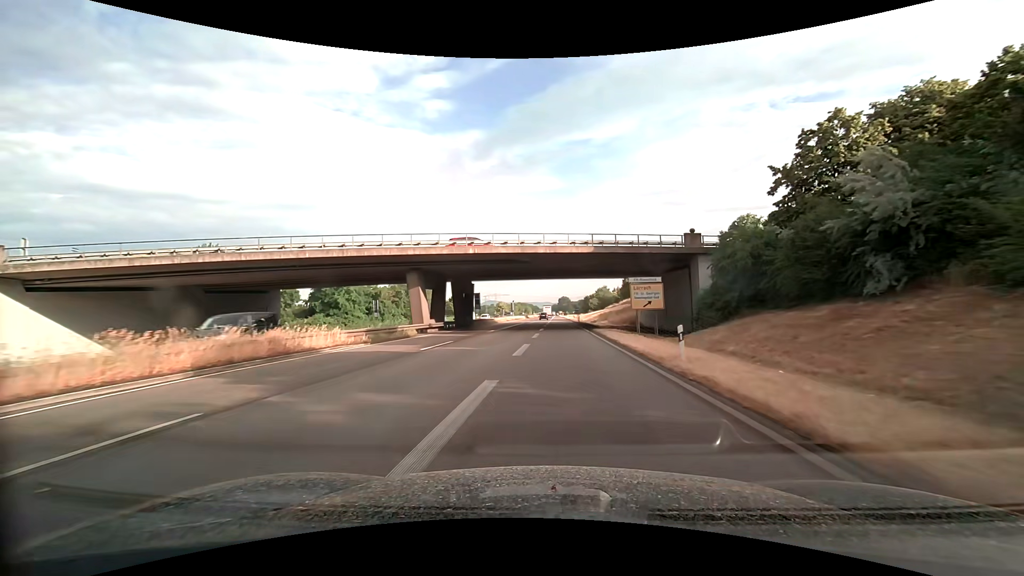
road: trunk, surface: asphalt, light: Day
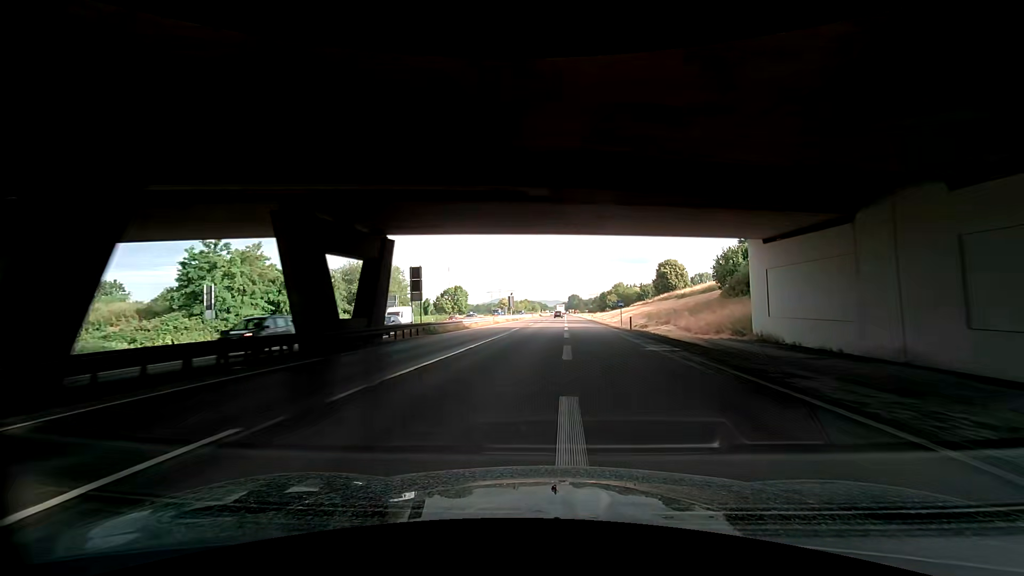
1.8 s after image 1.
(-0.5, +38.8) m; -1°
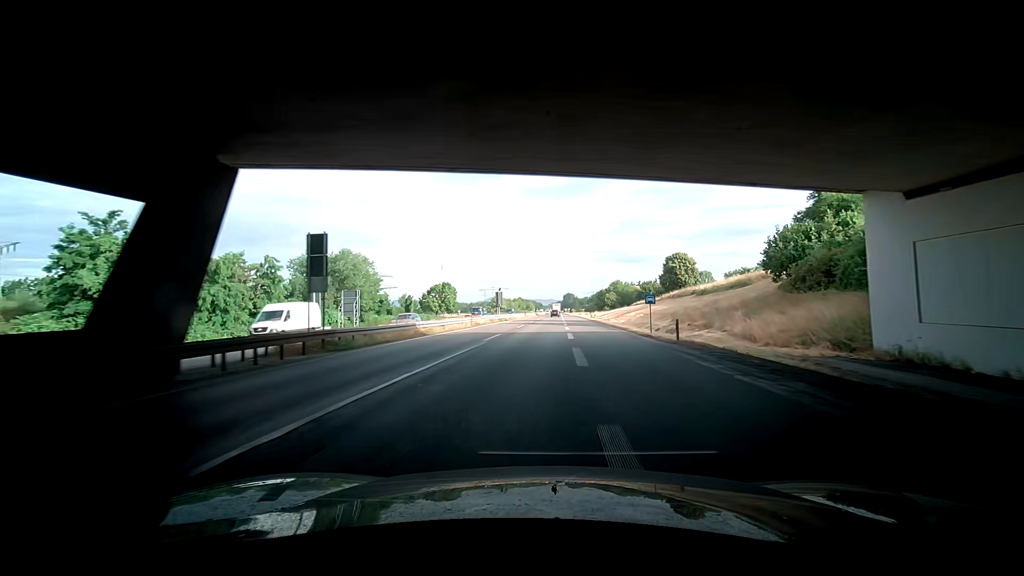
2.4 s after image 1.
(0.0, +14.0) m; 0°
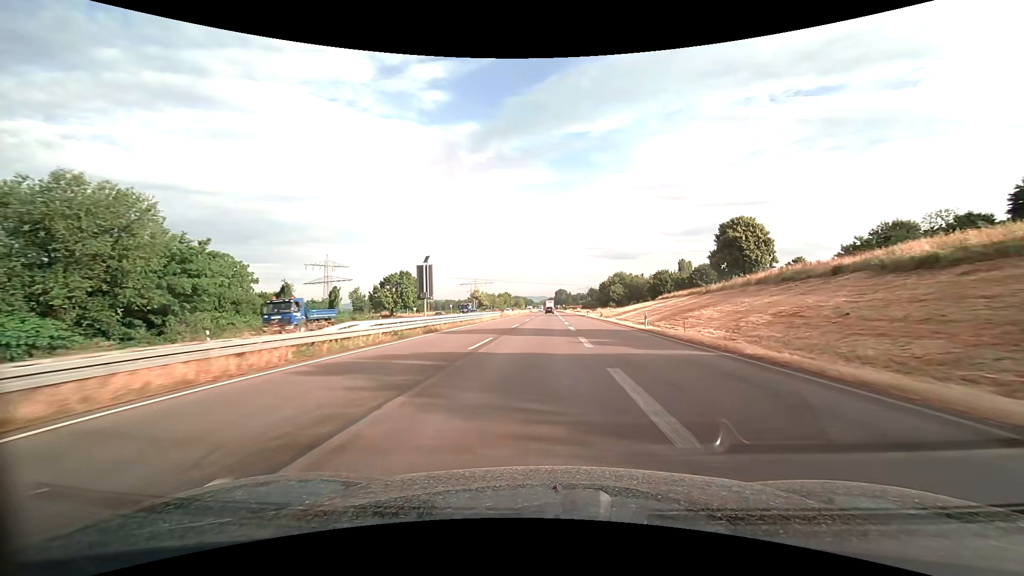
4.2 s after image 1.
(+0.4, +43.2) m; +2°
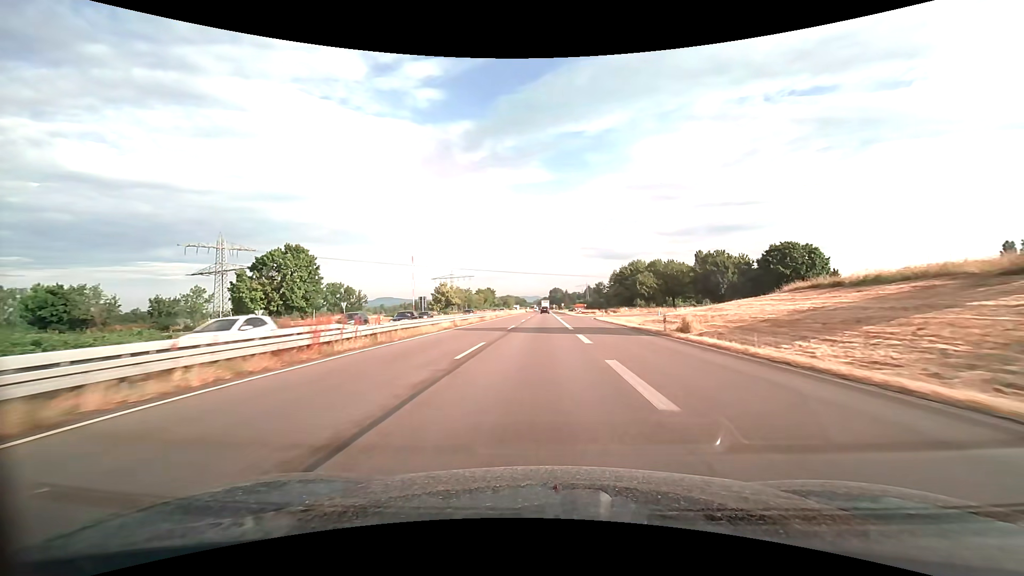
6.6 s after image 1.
(+0.2, +58.5) m; 0°
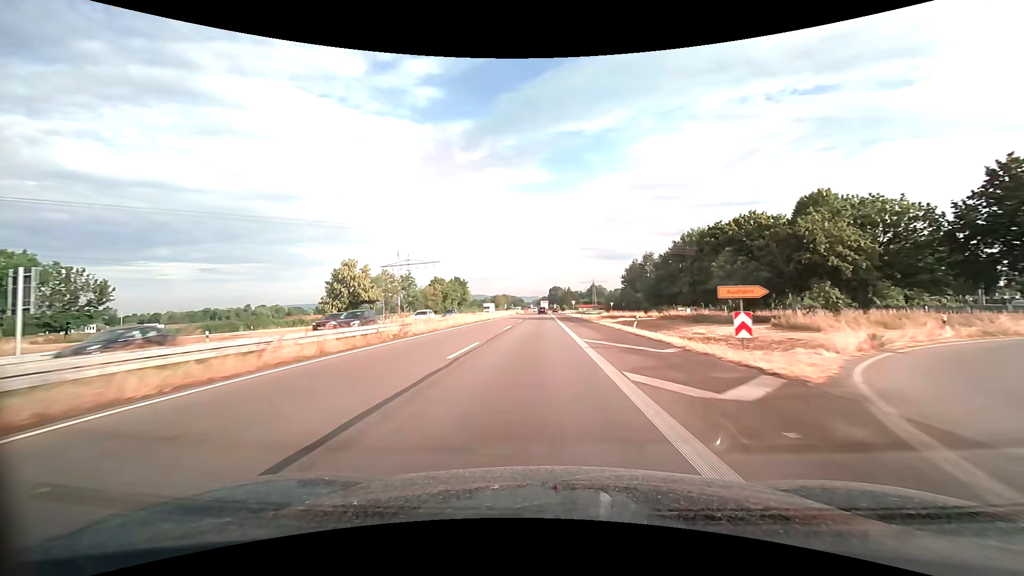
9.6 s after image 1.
(+0.3, +73.5) m; 0°
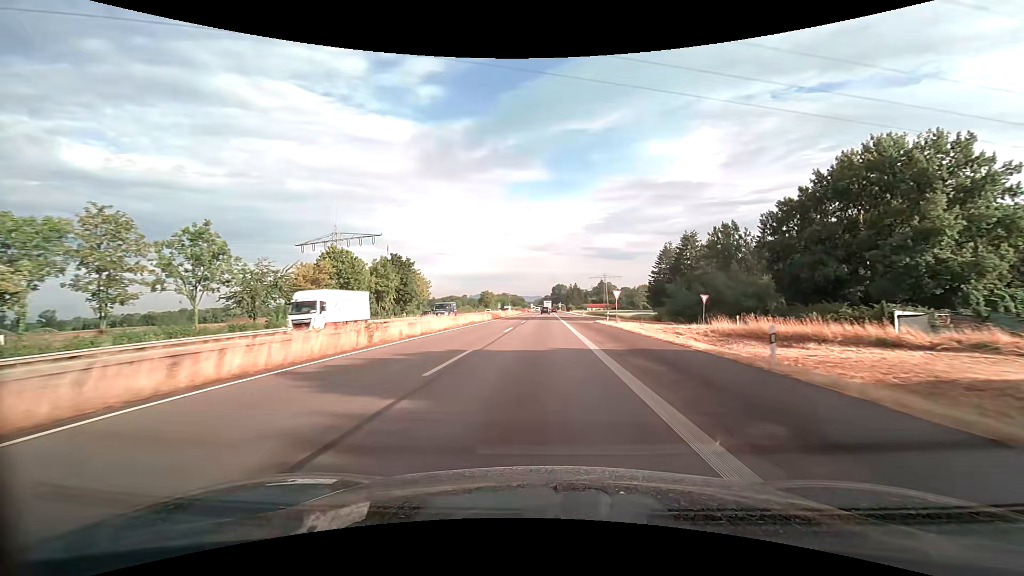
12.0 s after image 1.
(-0.1, +58.9) m; 0°
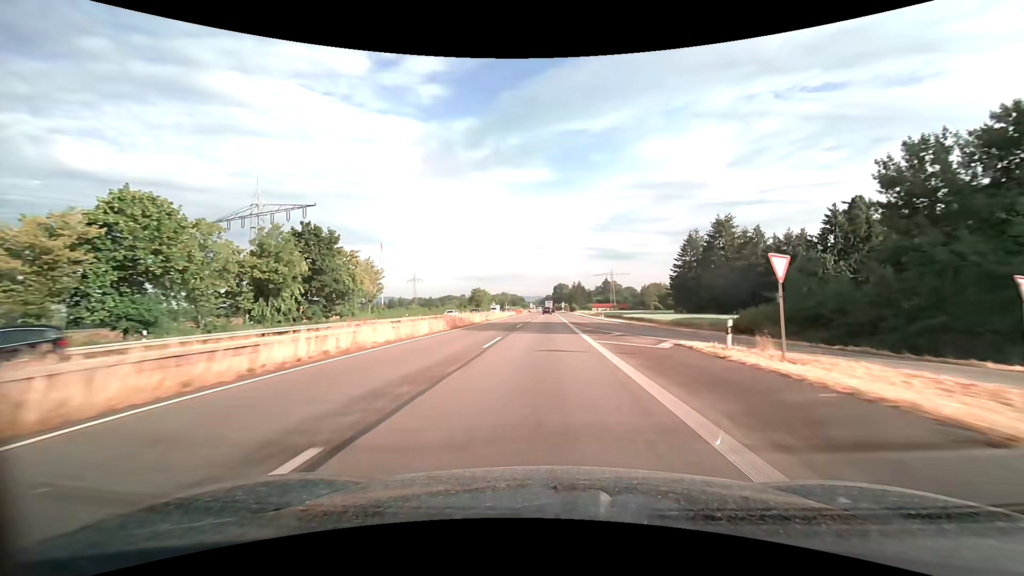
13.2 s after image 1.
(0.0, +29.6) m; 0°
(0, +10) (0, +20) (0, +30) (0, +40) (0, +50) (0, +60) (0, +70) (0, +80) (0, +90) (+1, +100) m
